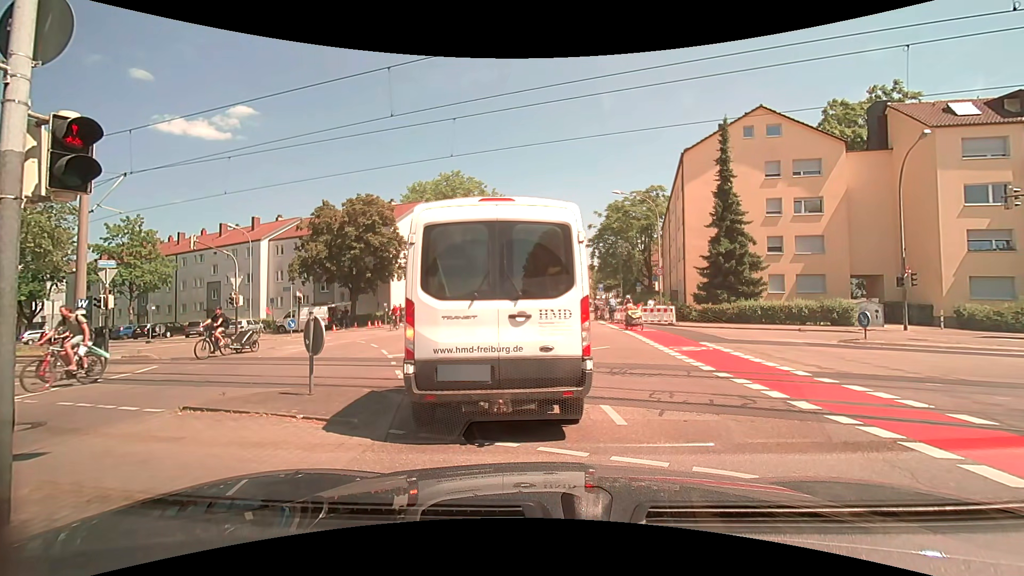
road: tertiary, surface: asphalt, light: Day
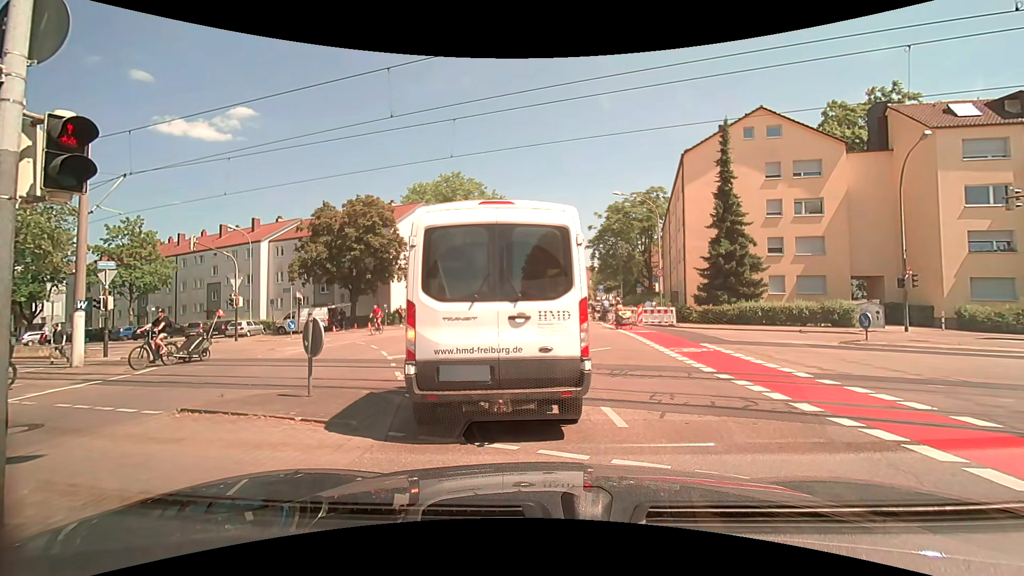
(0.0, 0.0) m; 0°
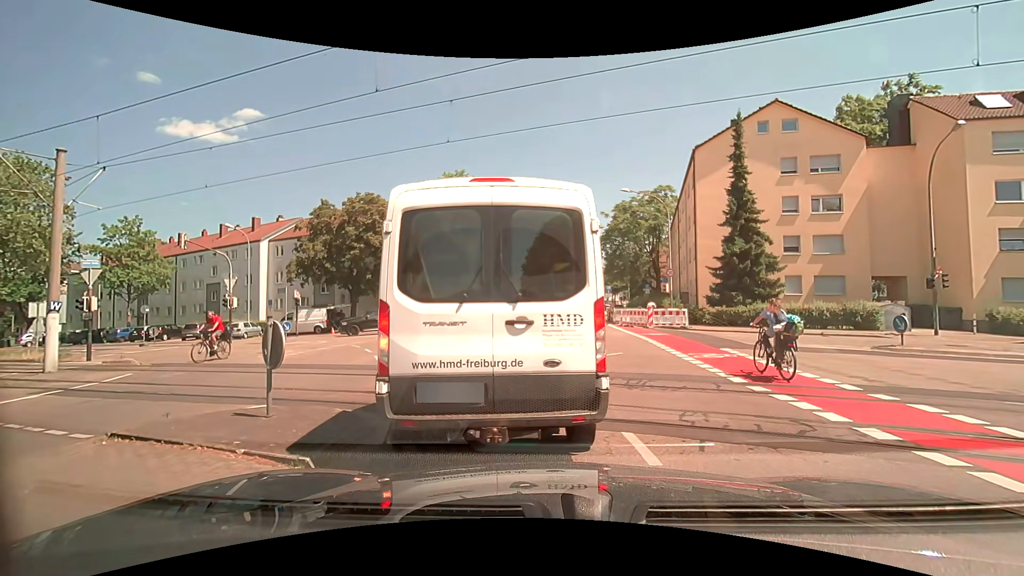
(0.0, +1.3) m; 0°
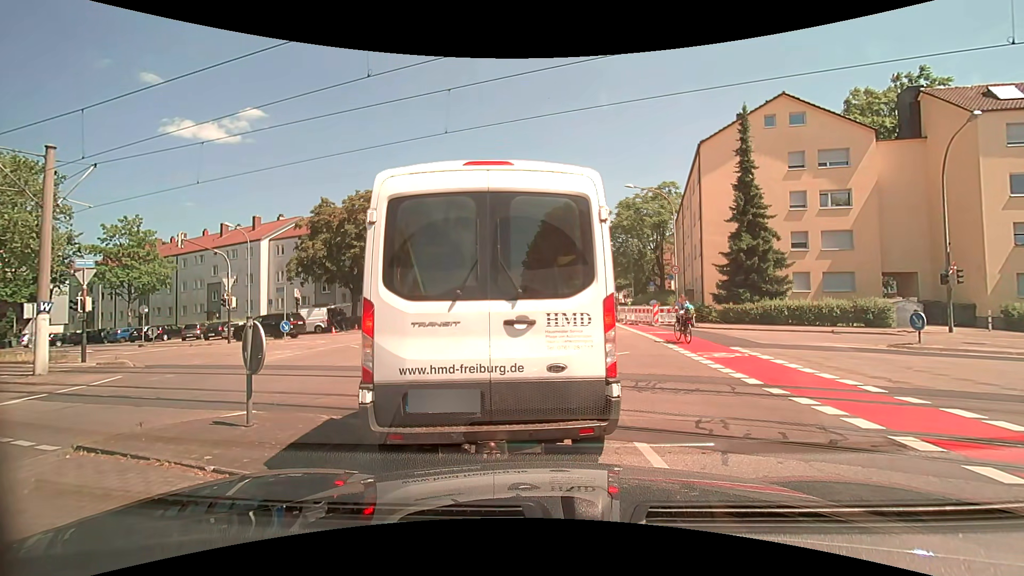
(0.0, +0.5) m; 0°
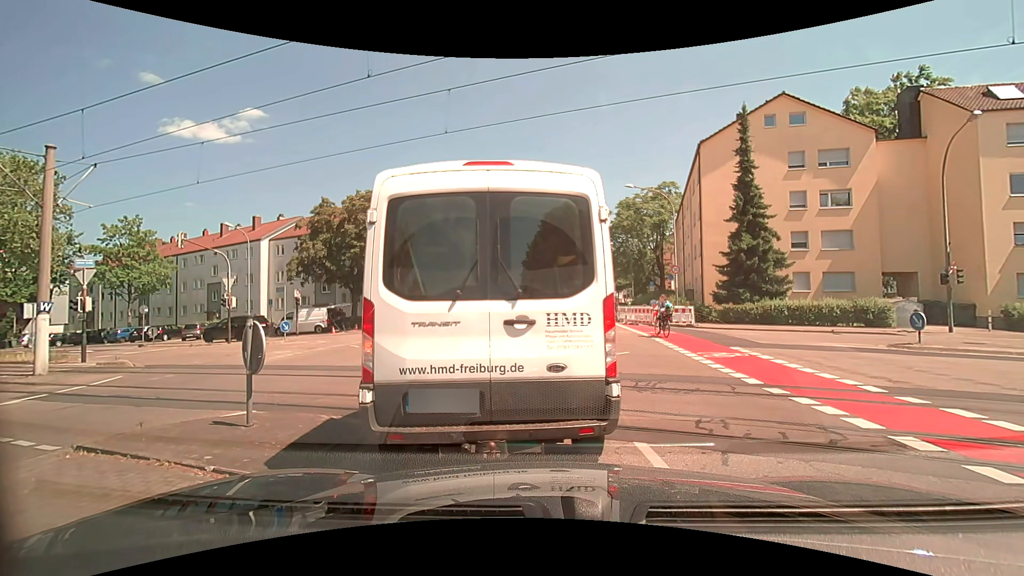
(0.0, 0.0) m; 0°
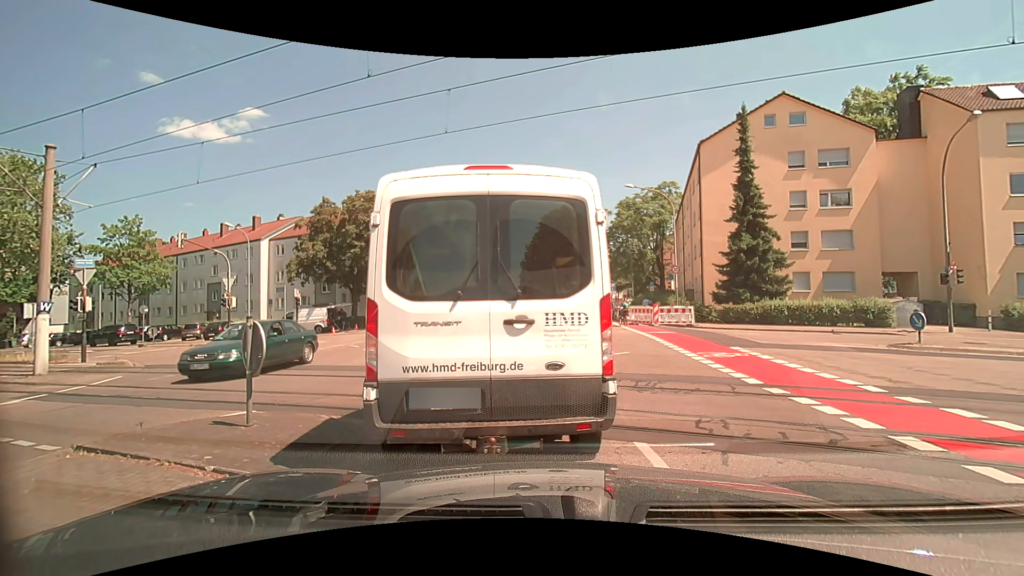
(0.0, 0.0) m; 0°
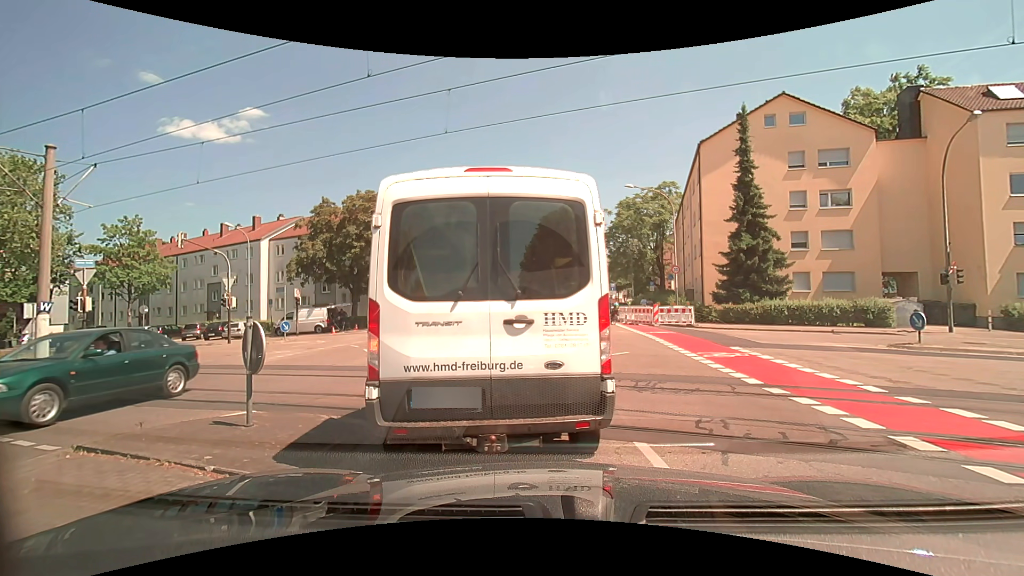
(0.0, 0.0) m; 0°
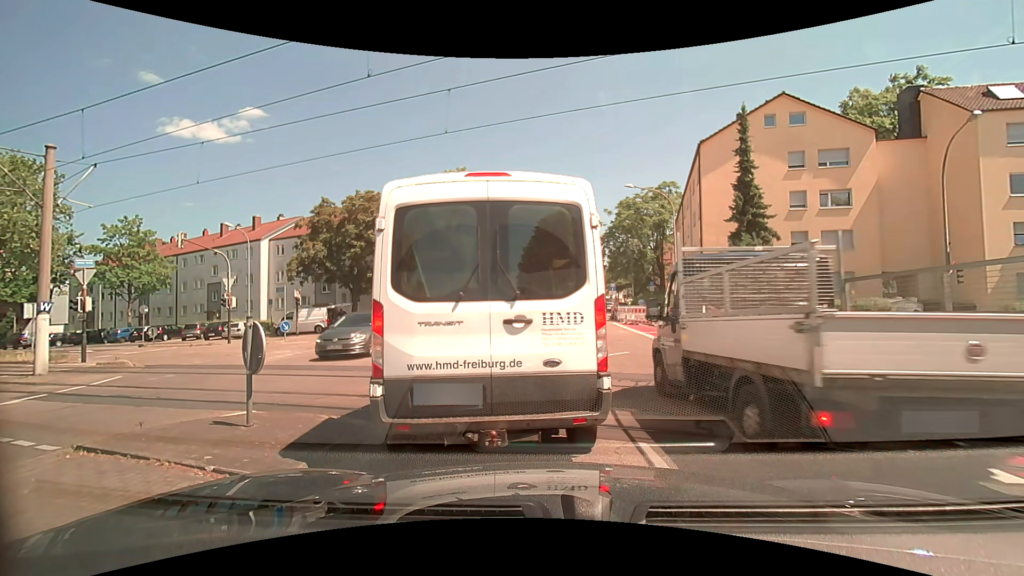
(0.0, 0.0) m; 0°
(-1, +10) (-4, +19) (-10, +28) (-18, +33) (-27, +37) (-36, +41) (-45, +45) (-55, +49) (-64, +53) (-73, +57) m
